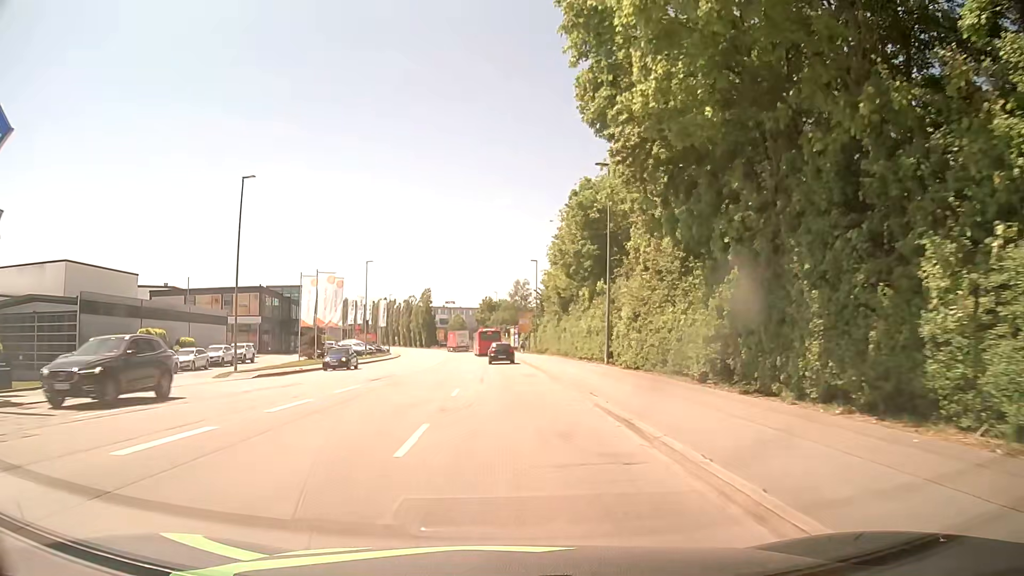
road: tertiary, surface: asphalt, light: Day
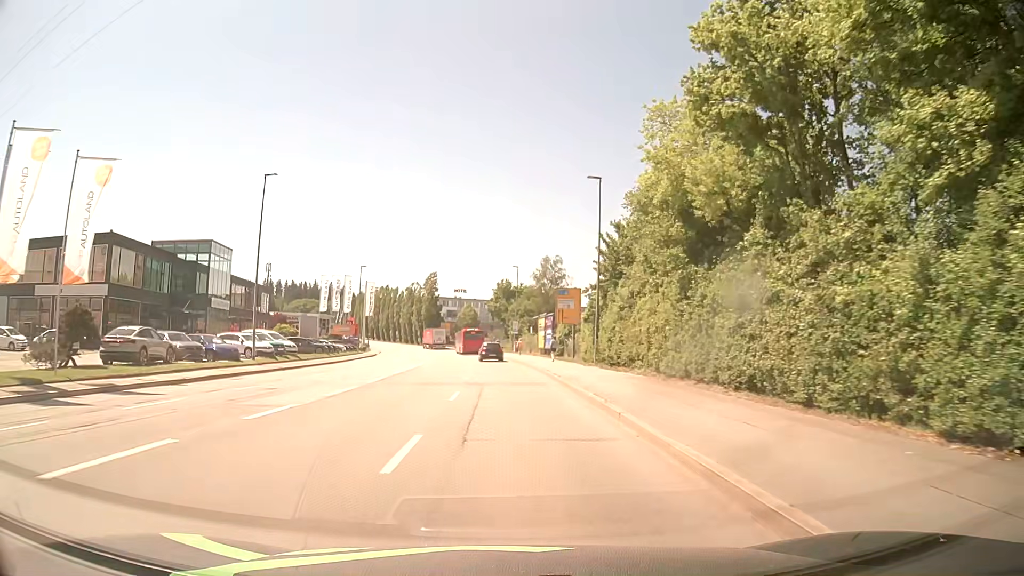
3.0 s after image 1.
(-0.3, +37.5) m; -2°
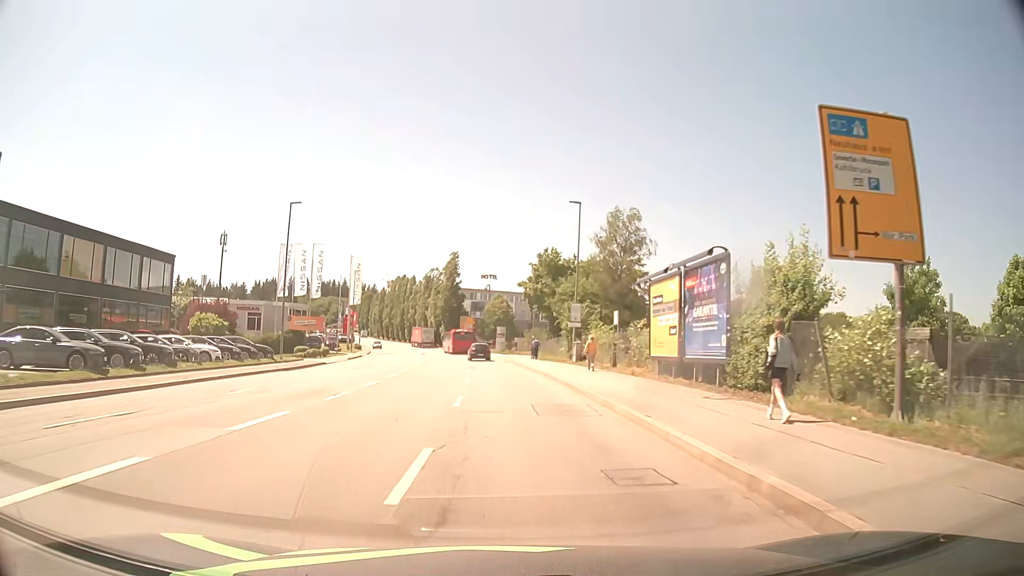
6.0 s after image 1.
(-0.7, +37.6) m; -3°
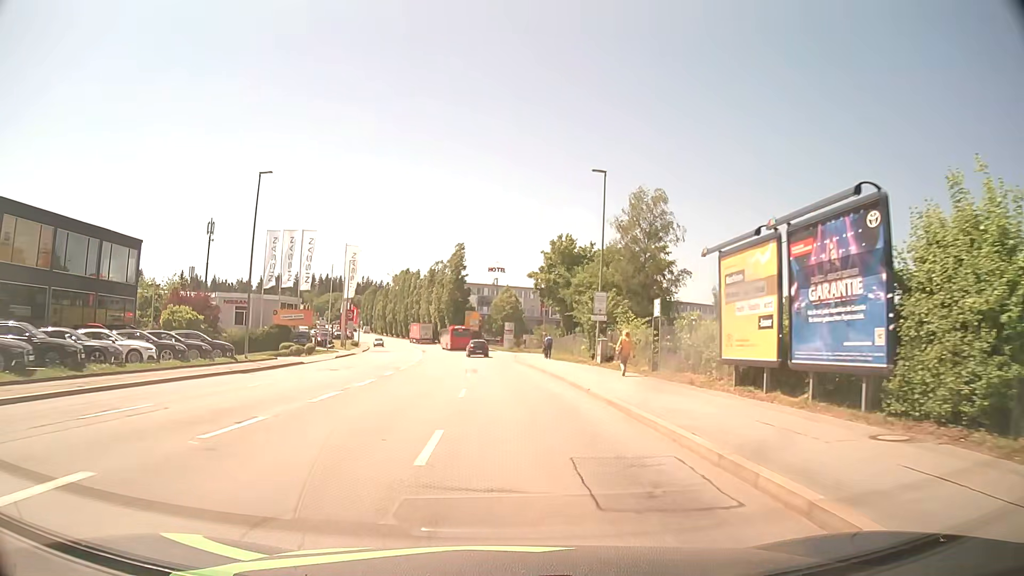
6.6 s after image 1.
(-0.1, +7.4) m; -1°
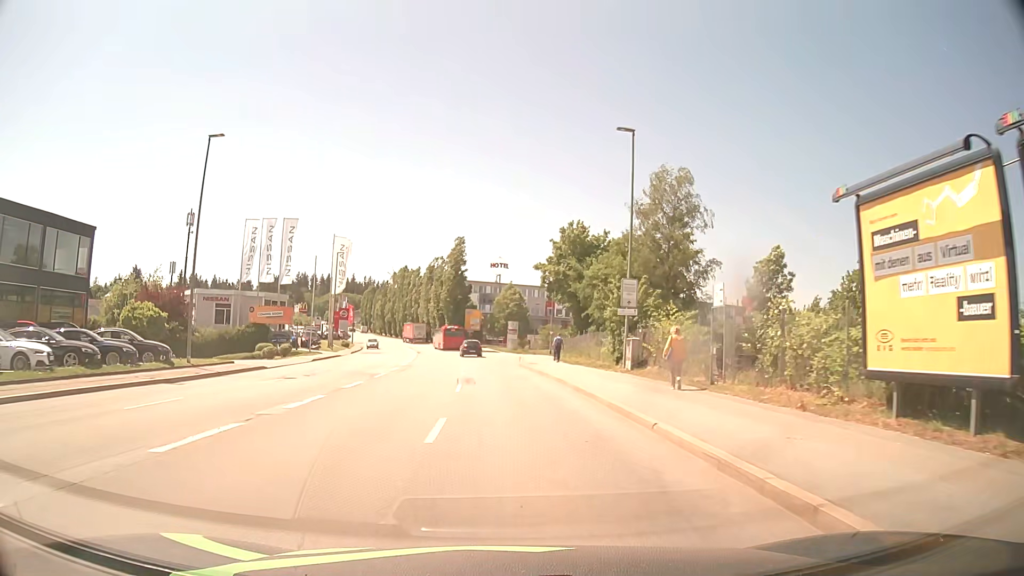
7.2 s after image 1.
(0.0, +7.3) m; 0°
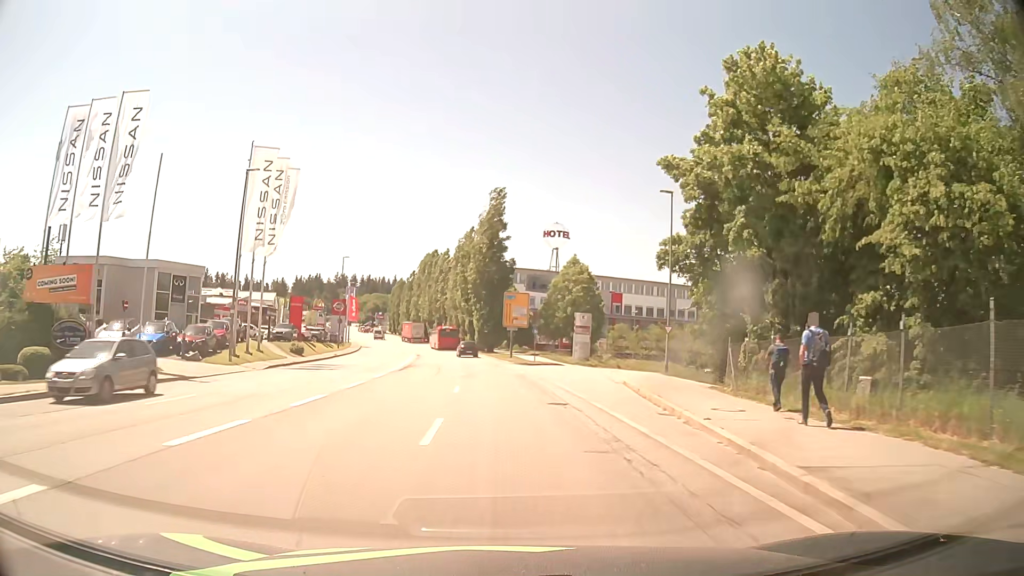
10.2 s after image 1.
(-1.3, +36.4) m; -4°
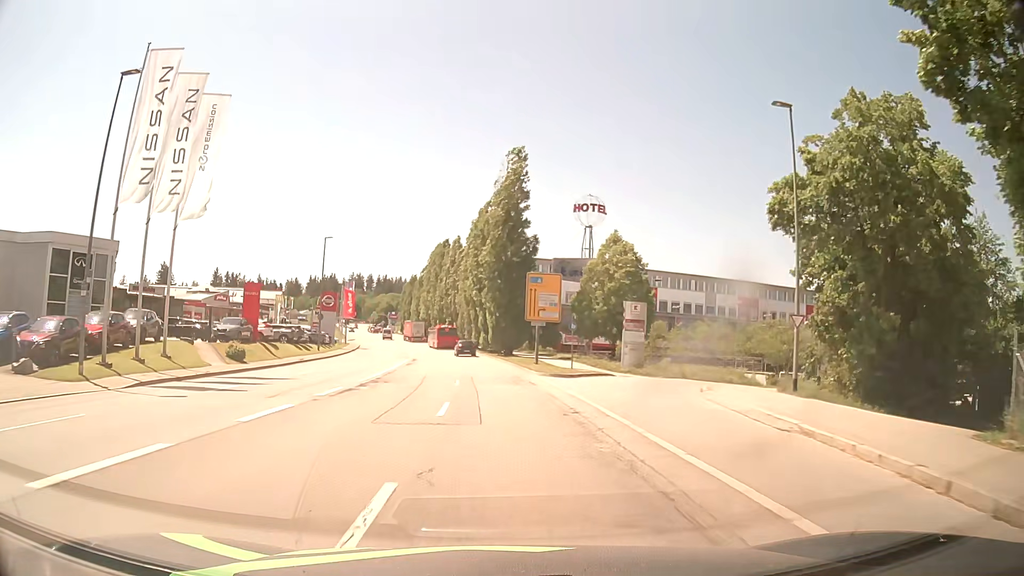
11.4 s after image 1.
(-0.2, +15.2) m; -2°
(0, +10) (0, +20) (-1, +30) (-2, +40) (-3, +50) (-4, +60) (-5, +70) (-7, +80) (-8, +89) (-10, +99) m
